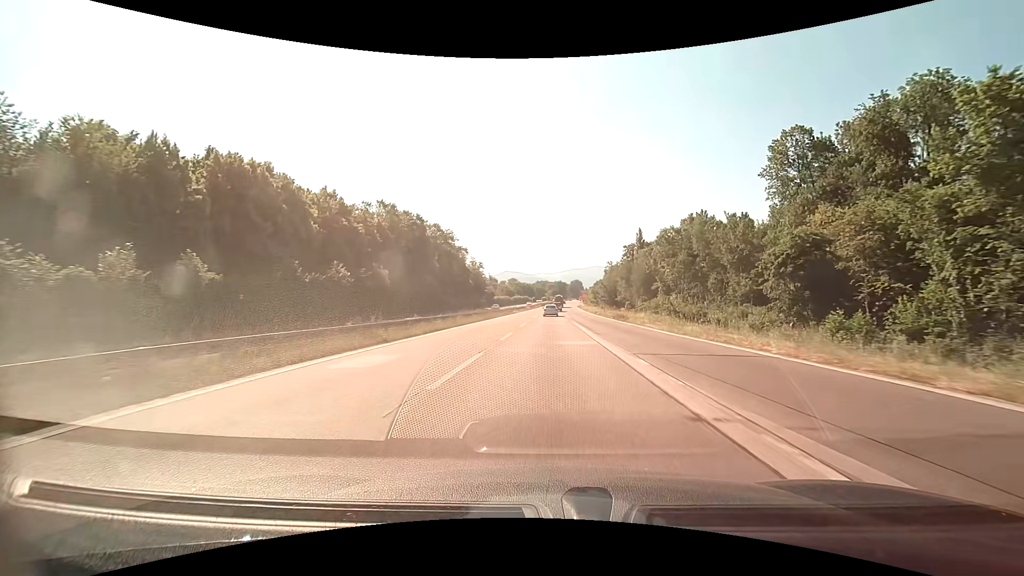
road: trunk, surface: asphalt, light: Day
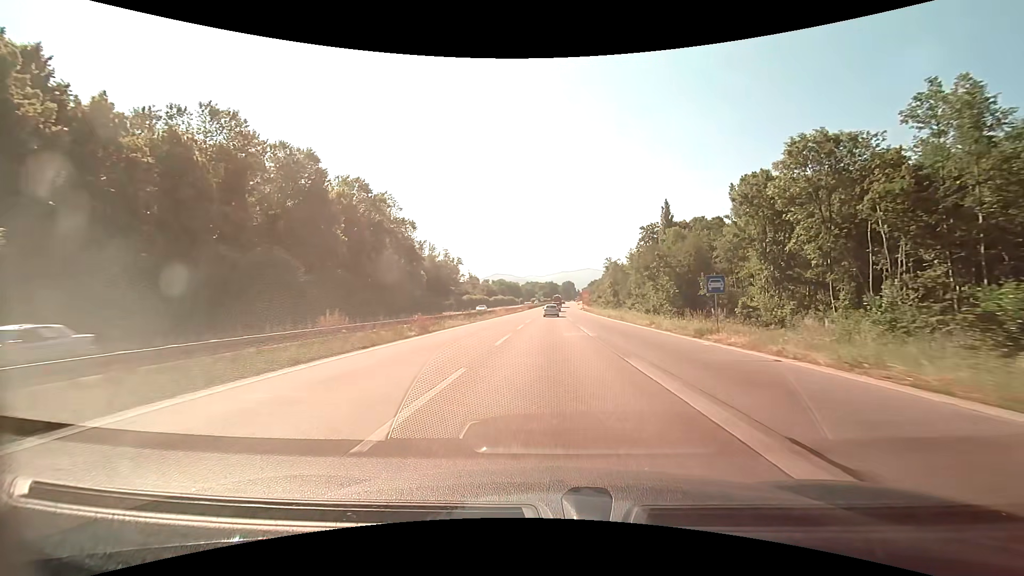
(+0.5, +51.3) m; +1°
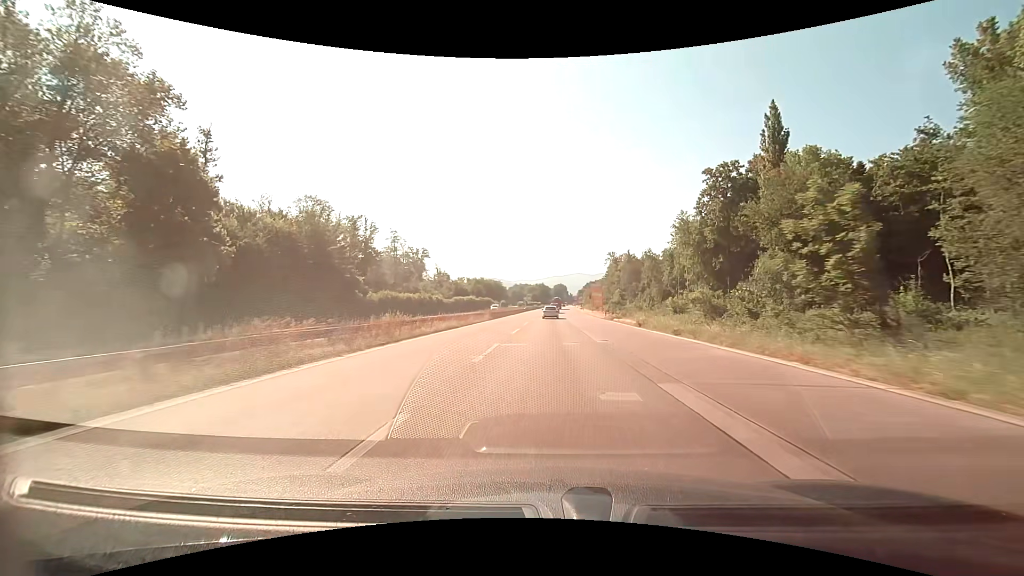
(+0.6, +63.7) m; +1°
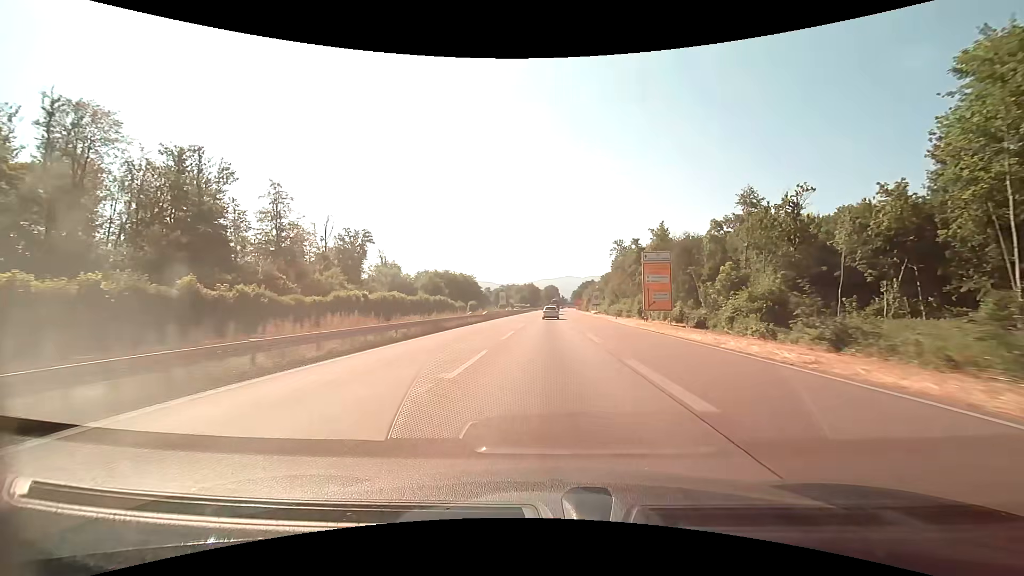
(+0.6, +64.4) m; +1°
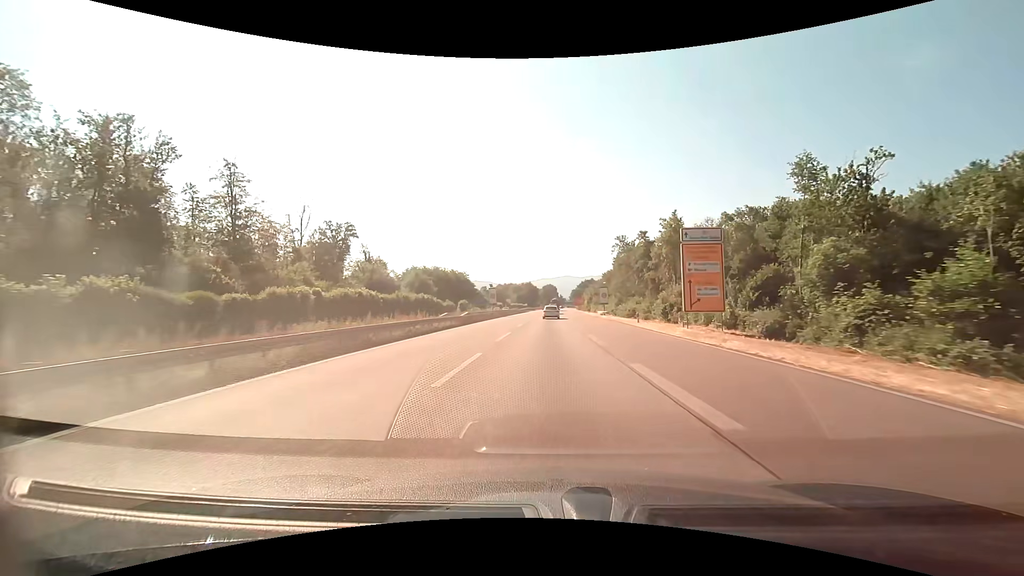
(0.0, +12.9) m; 0°
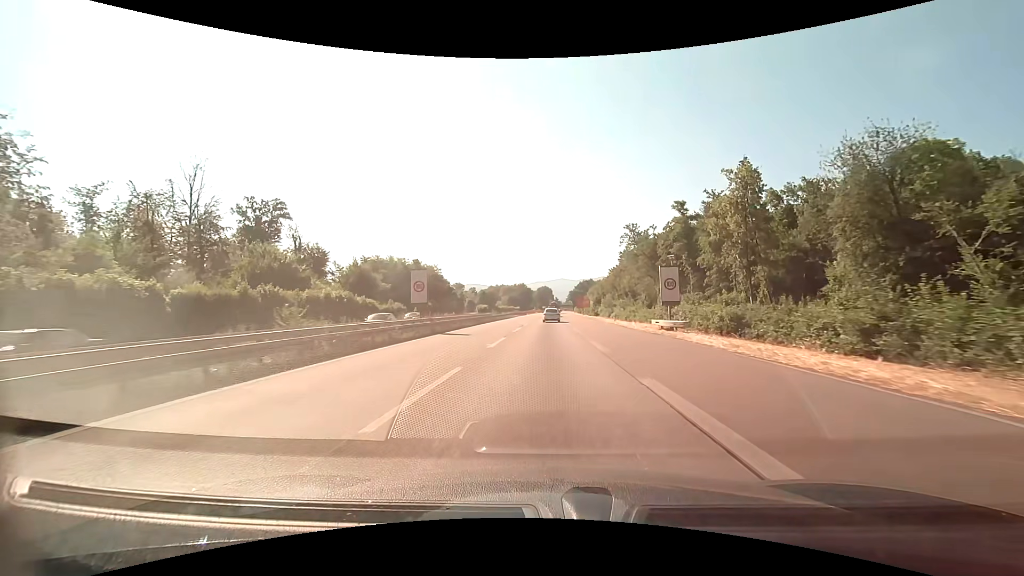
(+0.2, +38.2) m; +1°
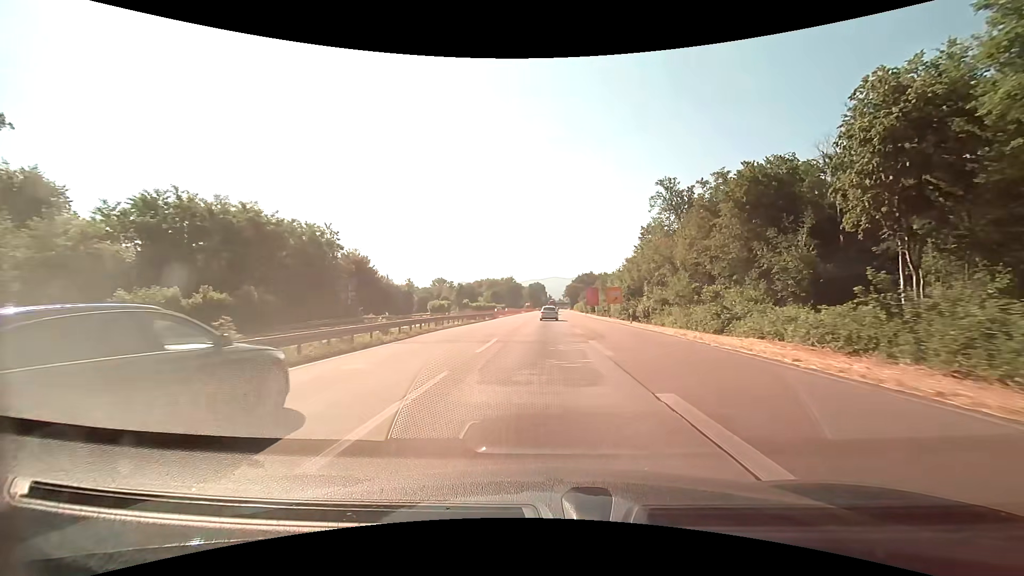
(+0.5, +61.9) m; +1°
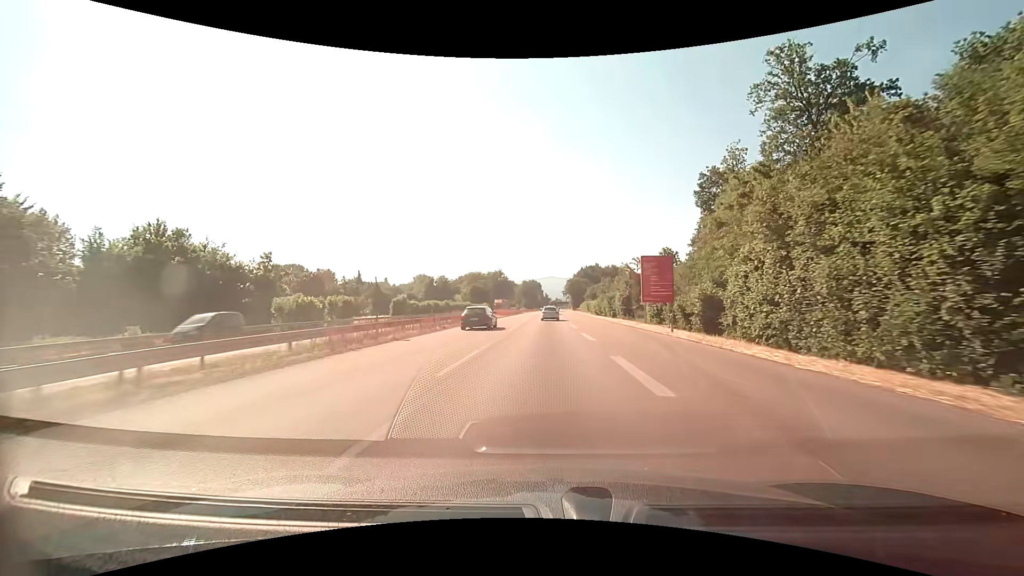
(+0.3, +61.0) m; +1°
(0, +10) (0, +20) (0, +30) (0, +40) (0, +50) (0, +60) (0, +70) (+1, +80) (+1, +90) (+1, +100) m
